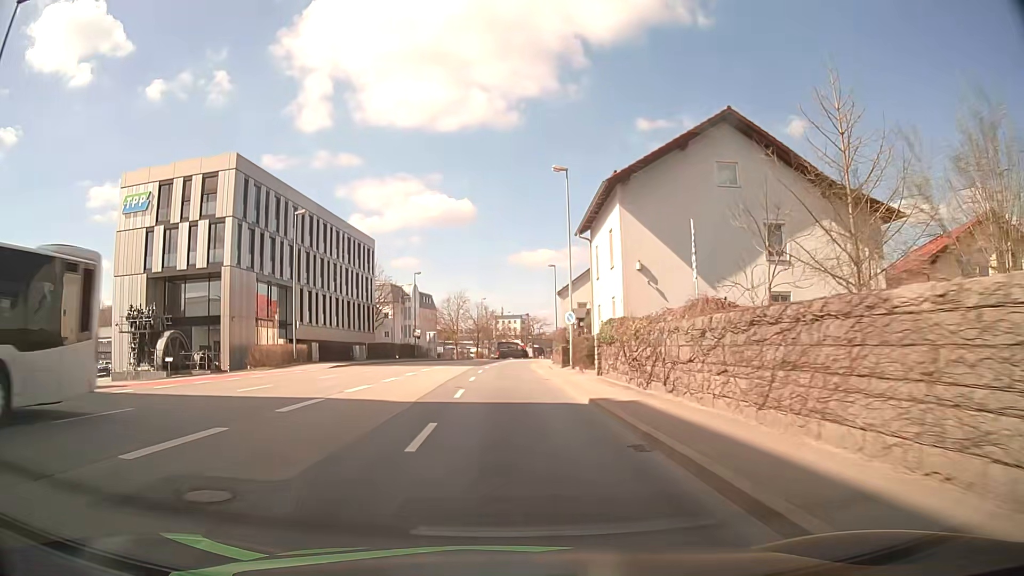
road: primary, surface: asphalt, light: Day
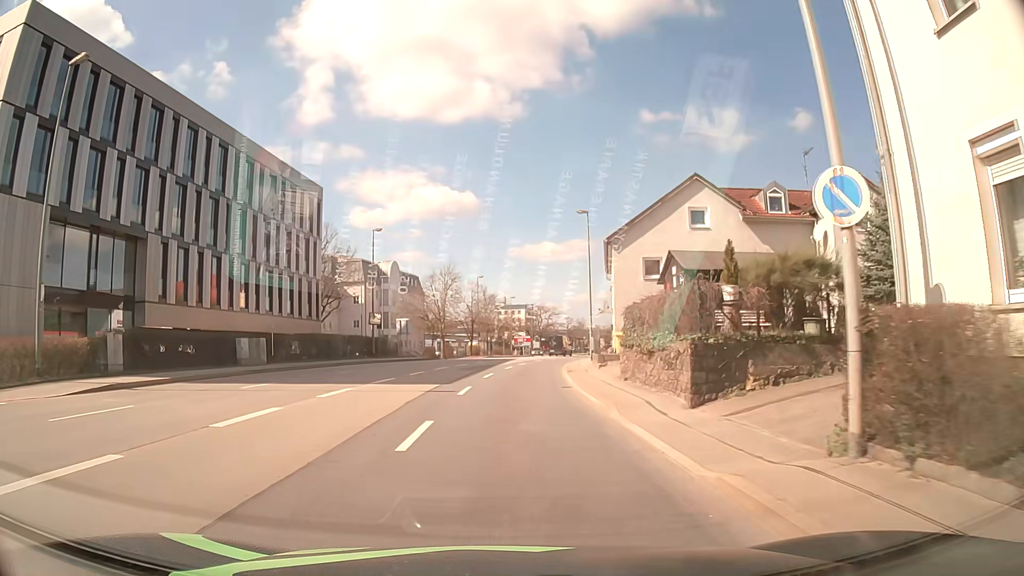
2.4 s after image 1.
(0.0, +27.0) m; +1°
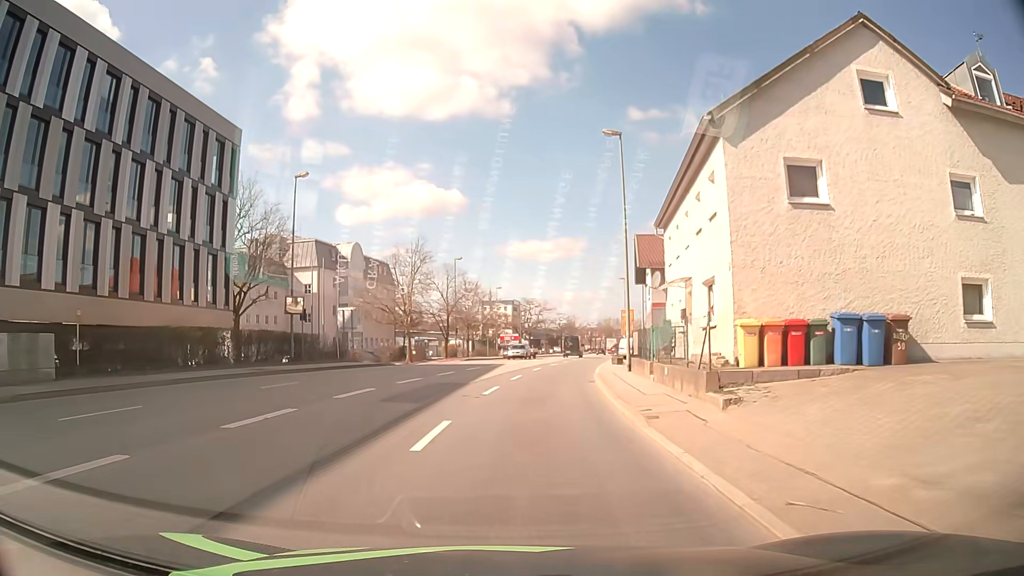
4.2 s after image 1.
(-0.1, +17.7) m; 0°
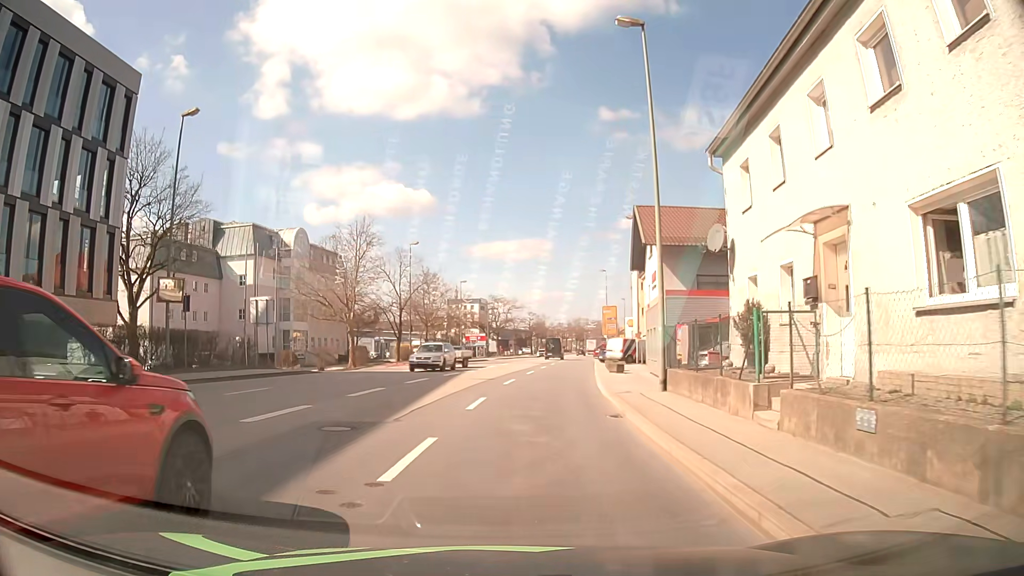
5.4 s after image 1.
(+0.3, +10.8) m; +3°
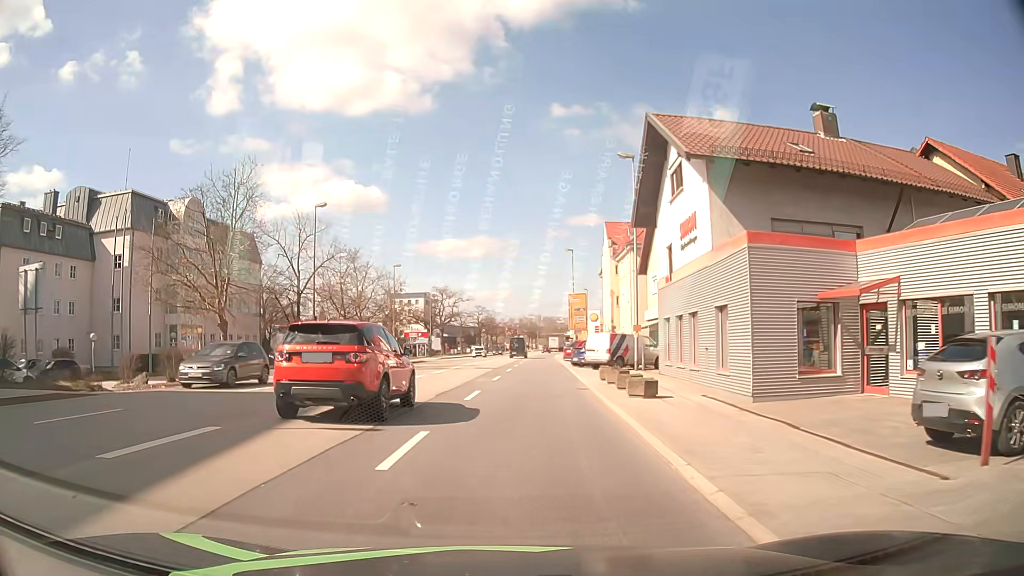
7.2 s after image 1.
(+0.7, +15.7) m; +5°
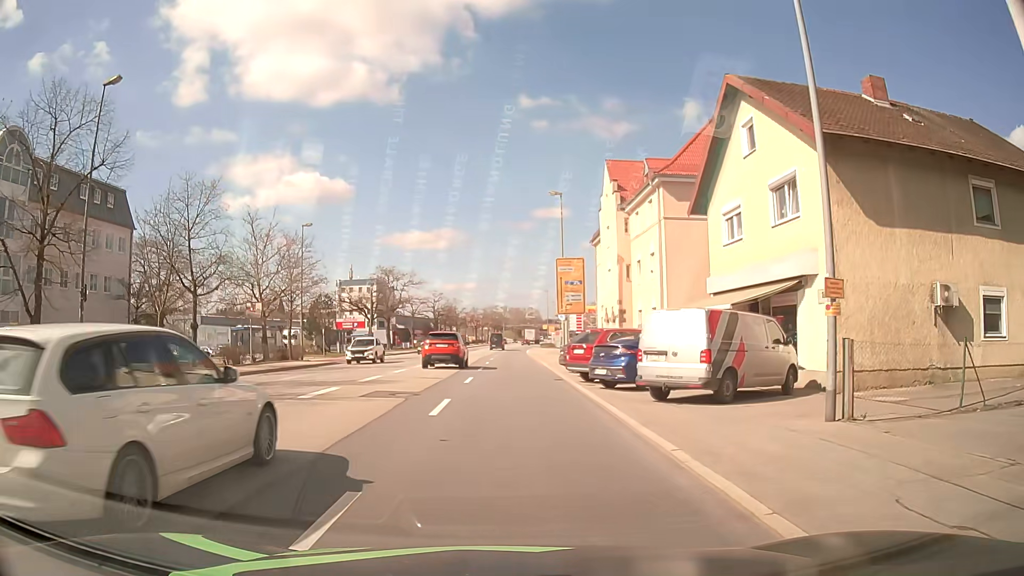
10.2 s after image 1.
(+0.4, +21.8) m; +2°
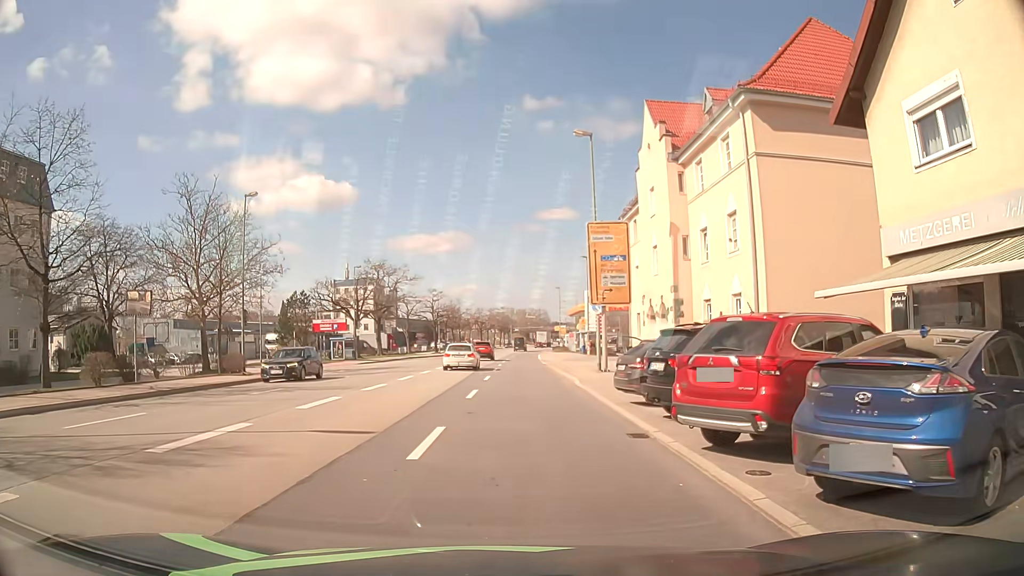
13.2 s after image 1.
(0.0, +12.7) m; +1°
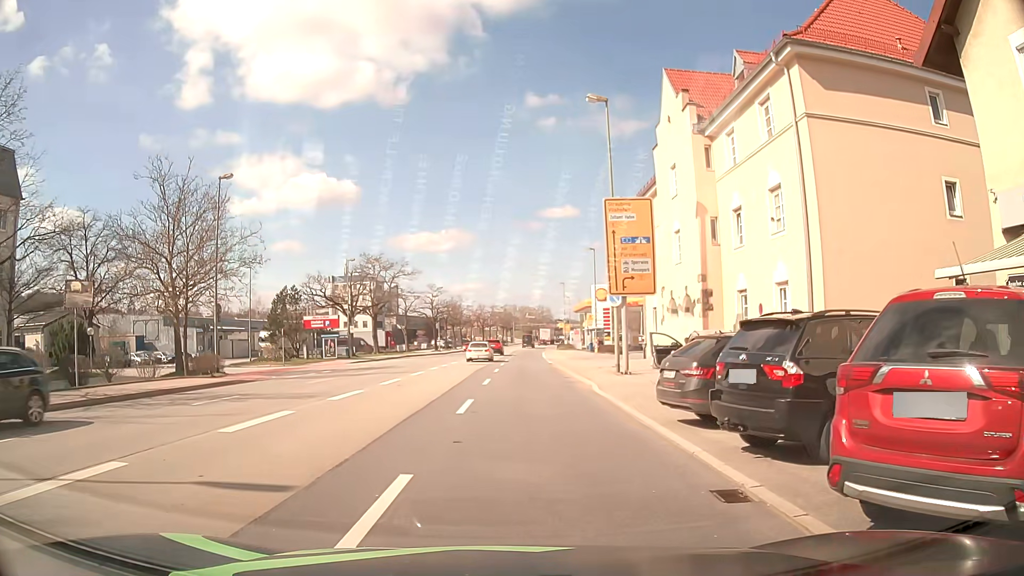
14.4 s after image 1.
(0.0, +4.0) m; 0°
